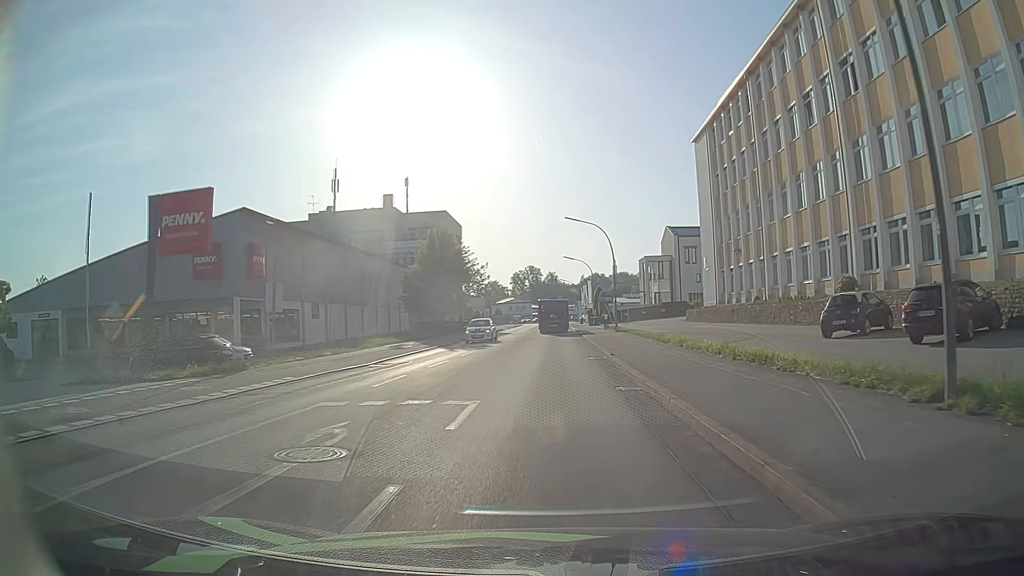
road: tertiary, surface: asphalt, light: Day
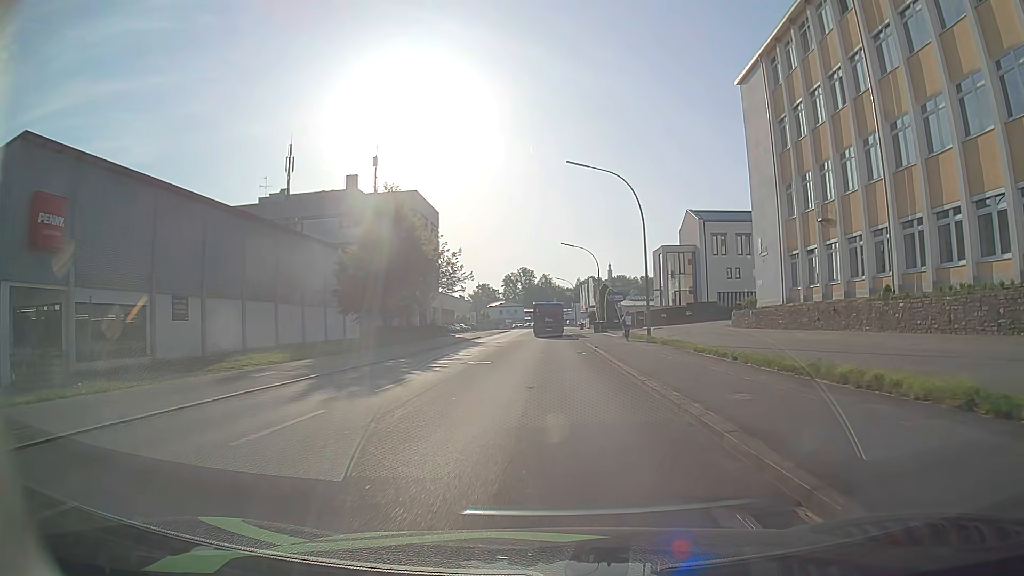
(+0.3, +19.9) m; +1°
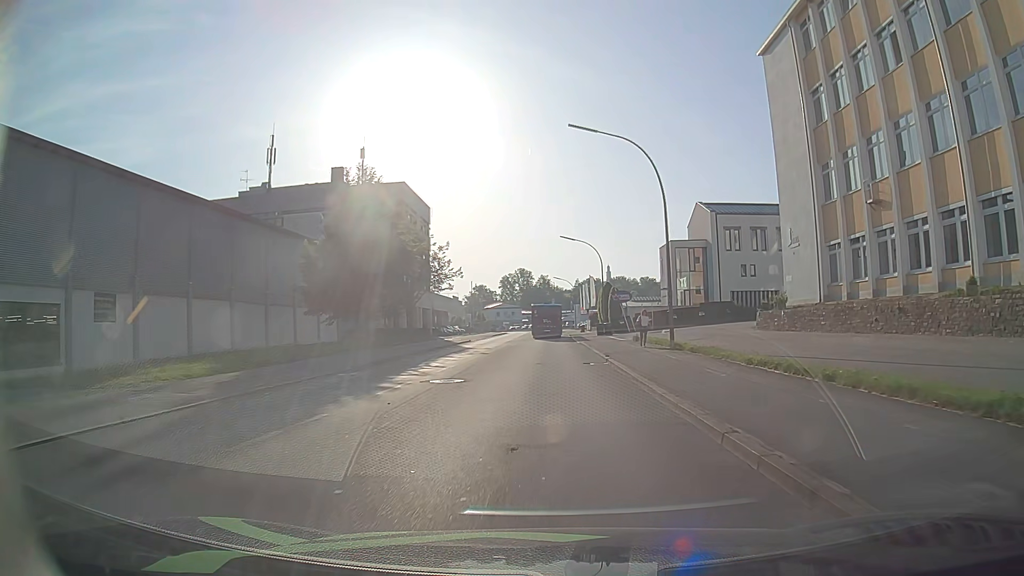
(0.0, +6.6) m; -1°
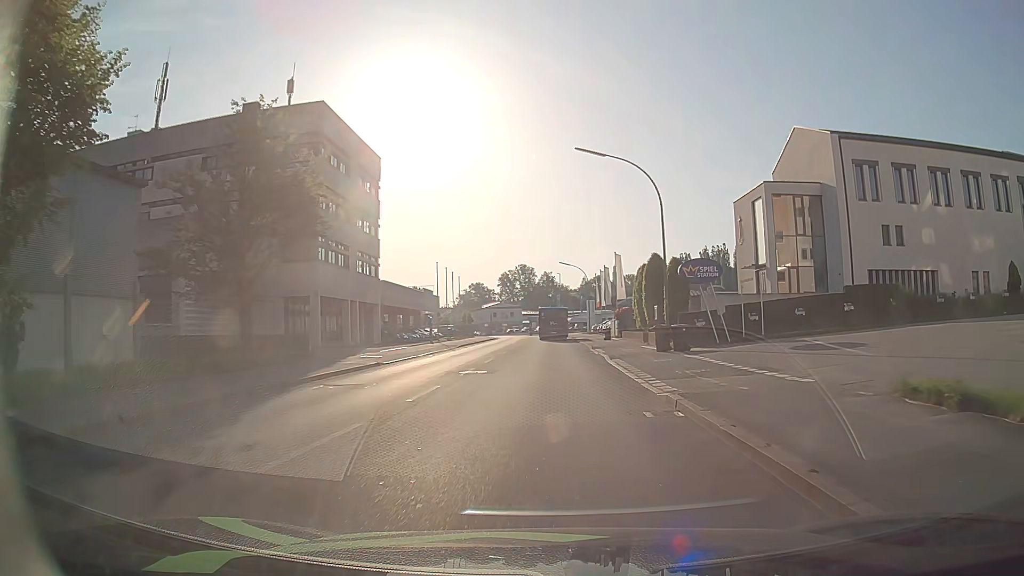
(+0.3, +31.3) m; 0°
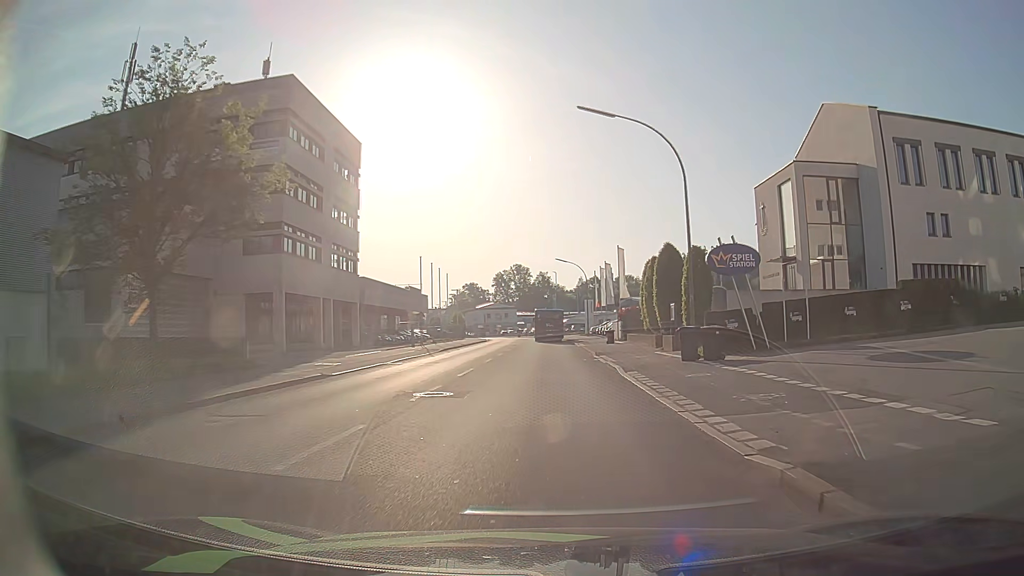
(0.0, +6.1) m; 0°
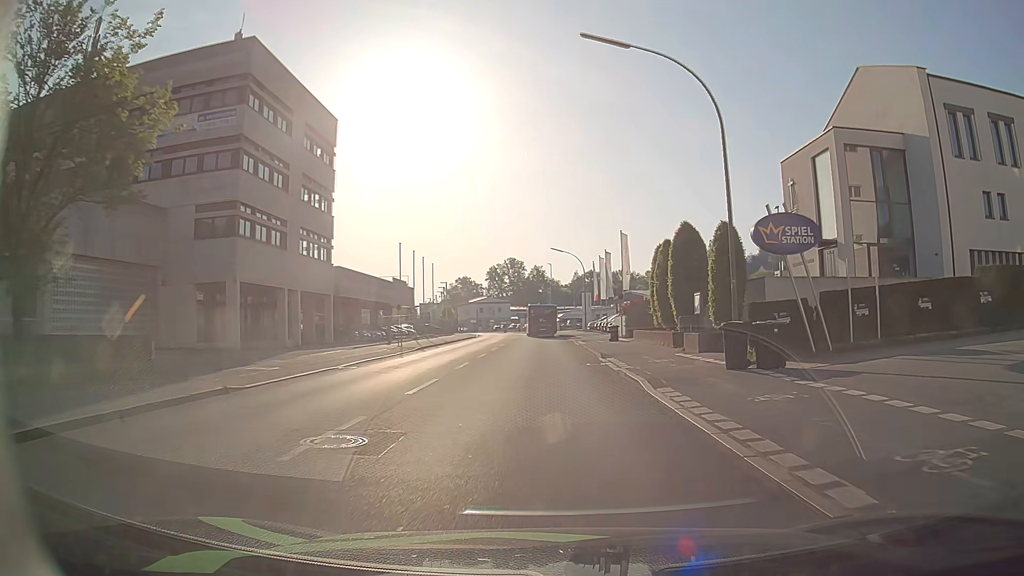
(0.0, +6.0) m; 0°
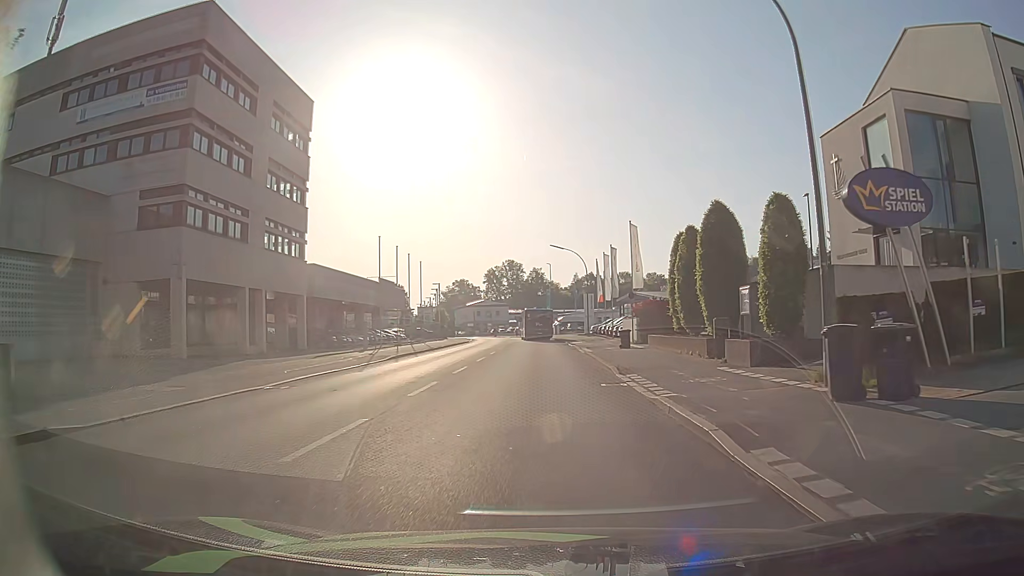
(0.0, +6.0) m; -1°
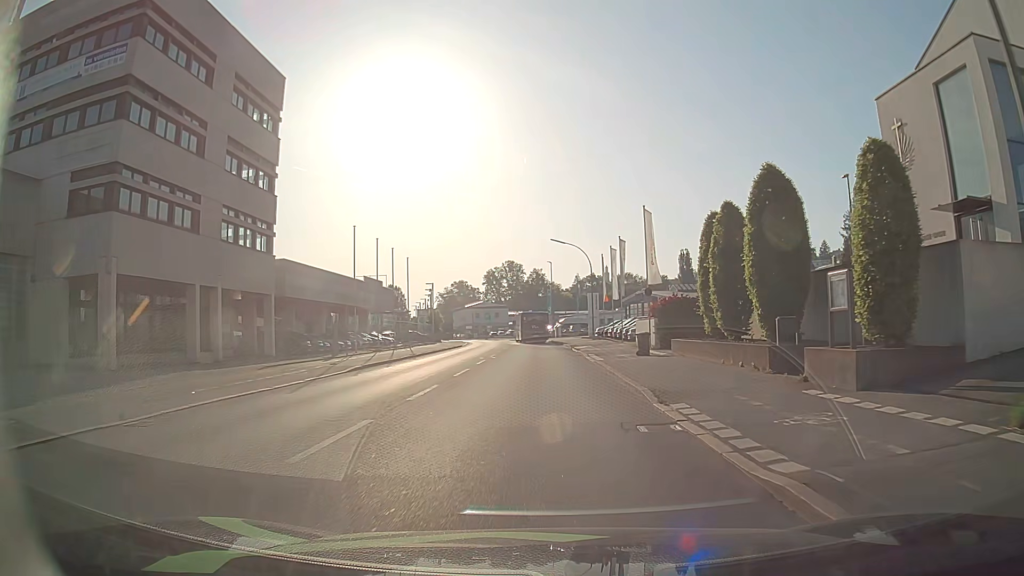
(+0.1, +6.1) m; +1°
(0, +10) (0, +20) (0, +30) (0, +40) (-1, +50) (-1, +60) (-2, +70) (-3, +80) (-5, +90) (-6, +100) m
